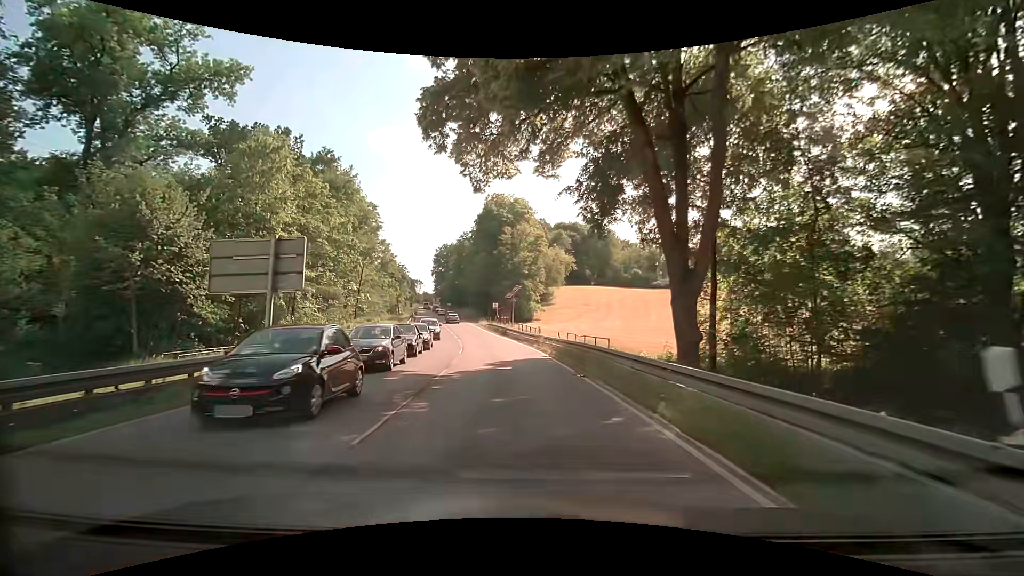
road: secondary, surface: asphalt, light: Day
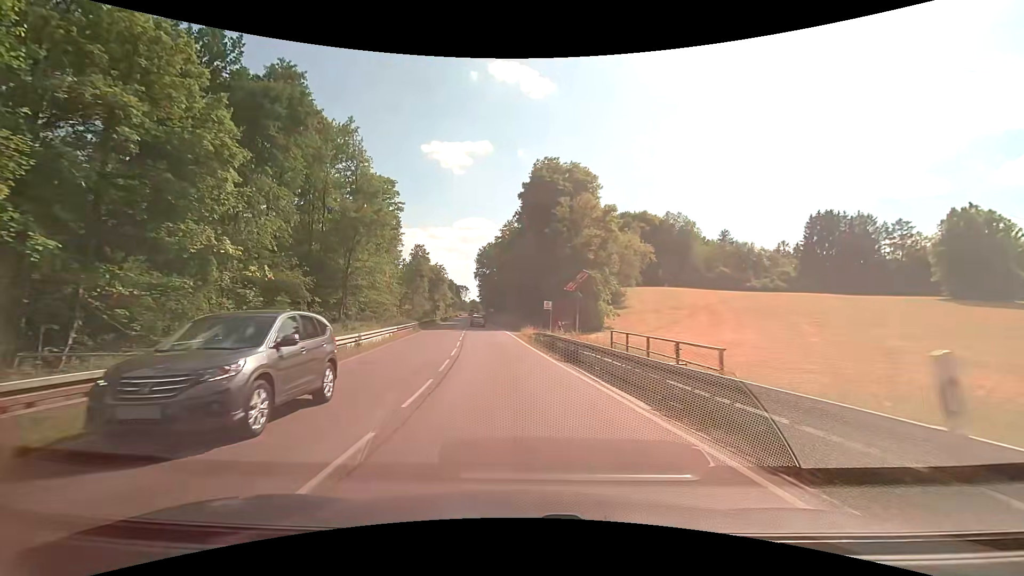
(-1.7, +27.8) m; -6°
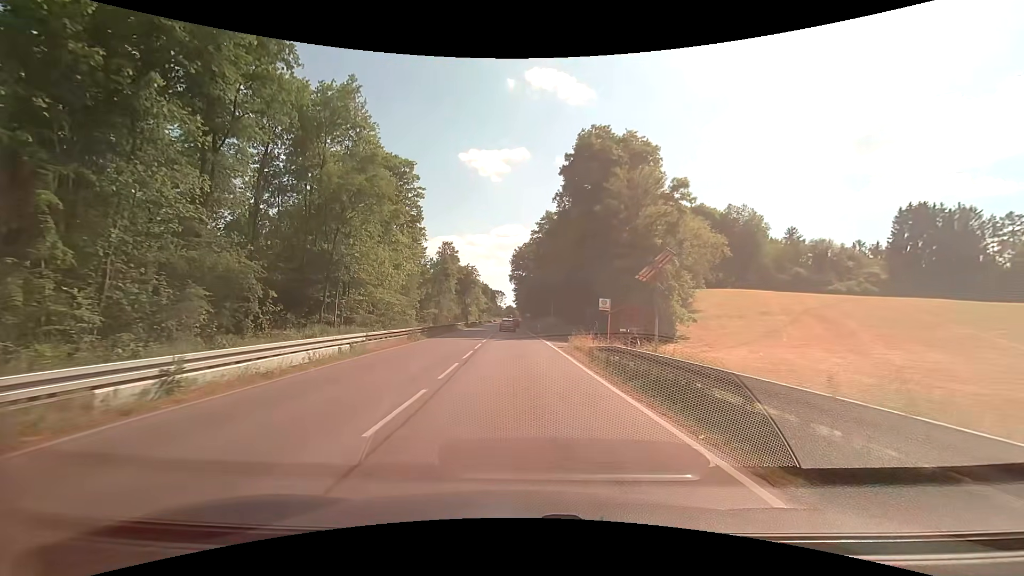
(-0.5, +14.7) m; -4°
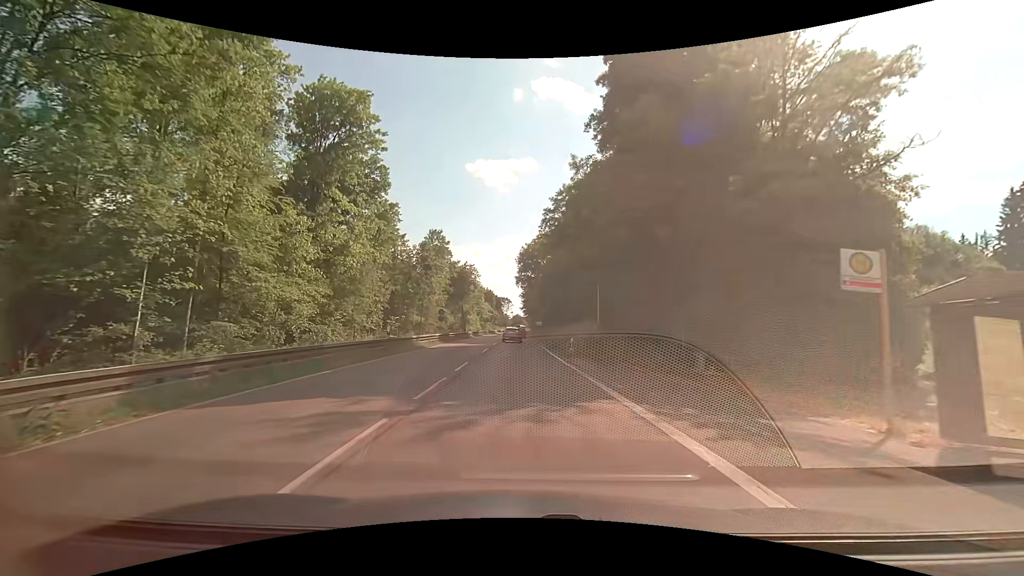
(-0.5, +26.5) m; -1°
(0, +10) (0, +20) (0, +30) (-1, +40) (-1, +50) (-1, +60) (-1, +70) (-2, +80) (-2, +90) (-2, +100) m
